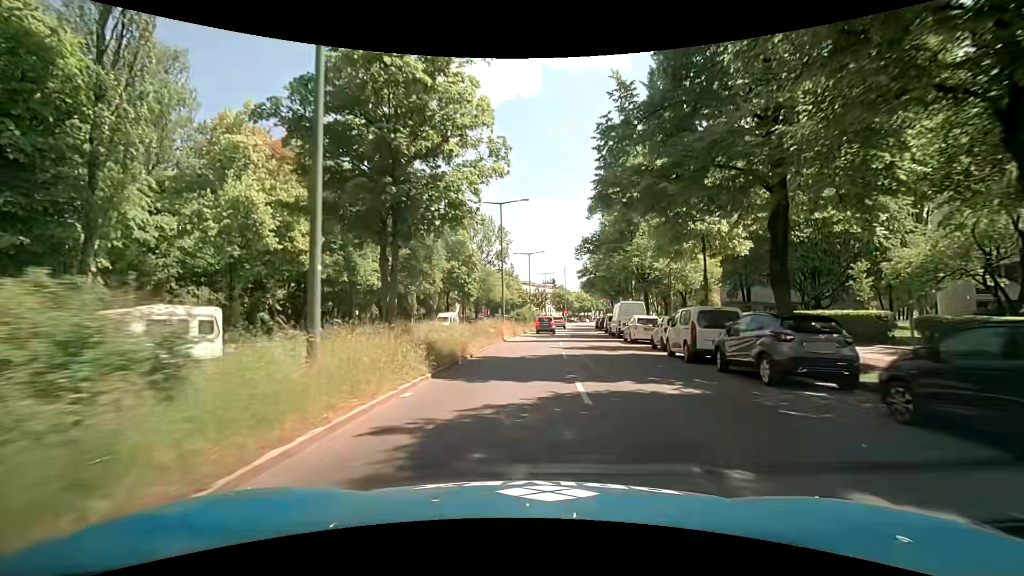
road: secondary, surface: asphalt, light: Day
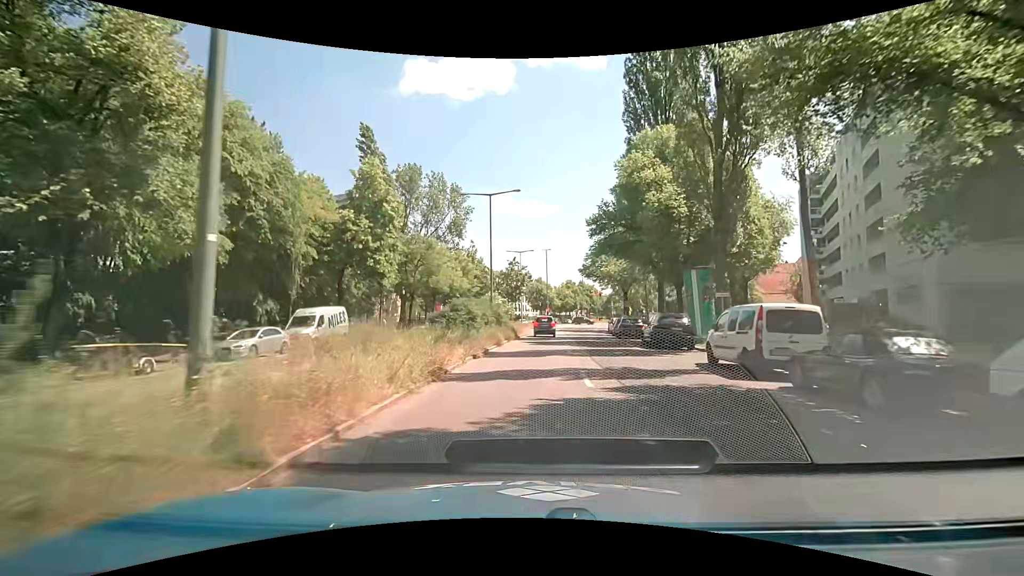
(+1.0, +33.6) m; +3°
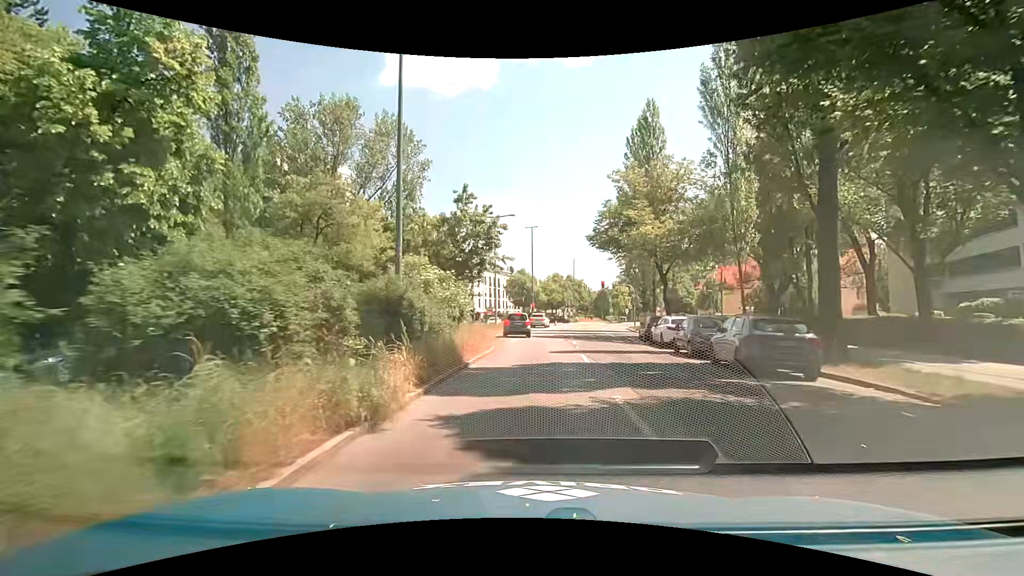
(+0.4, +22.1) m; +2°
(0, +10) (0, +20) (0, +30) (0, +40) (0, +50) (+1, +60) (+3, +70) (+5, +80) (+5, +90) (+1, +99) m
